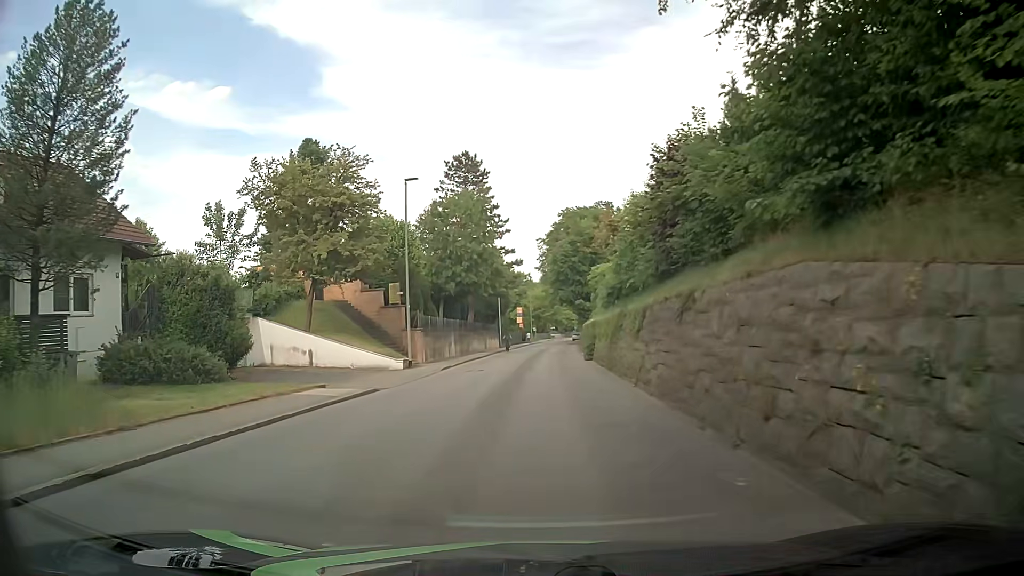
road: tertiary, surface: asphalt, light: Day
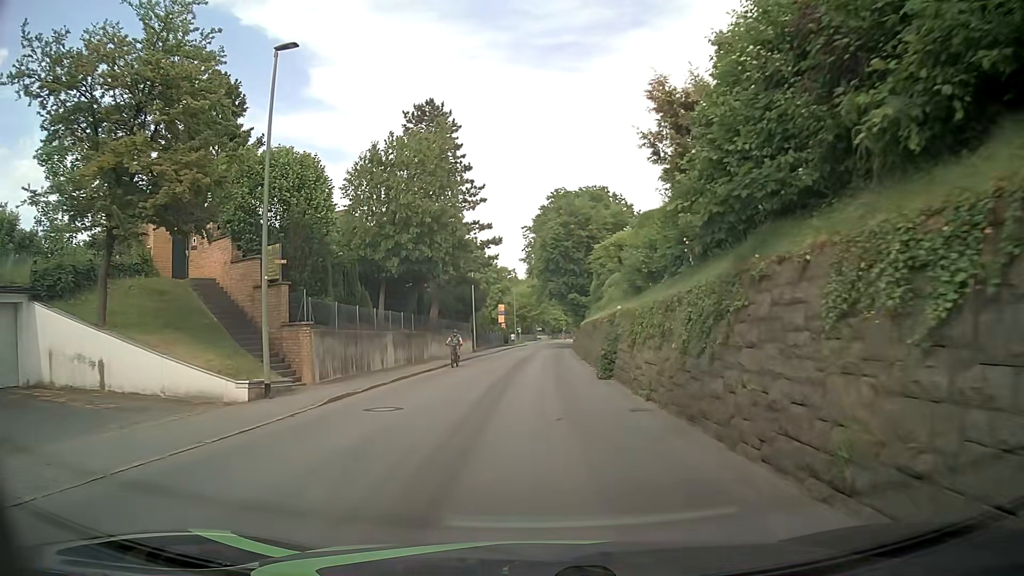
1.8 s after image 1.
(+0.6, +14.4) m; +3°
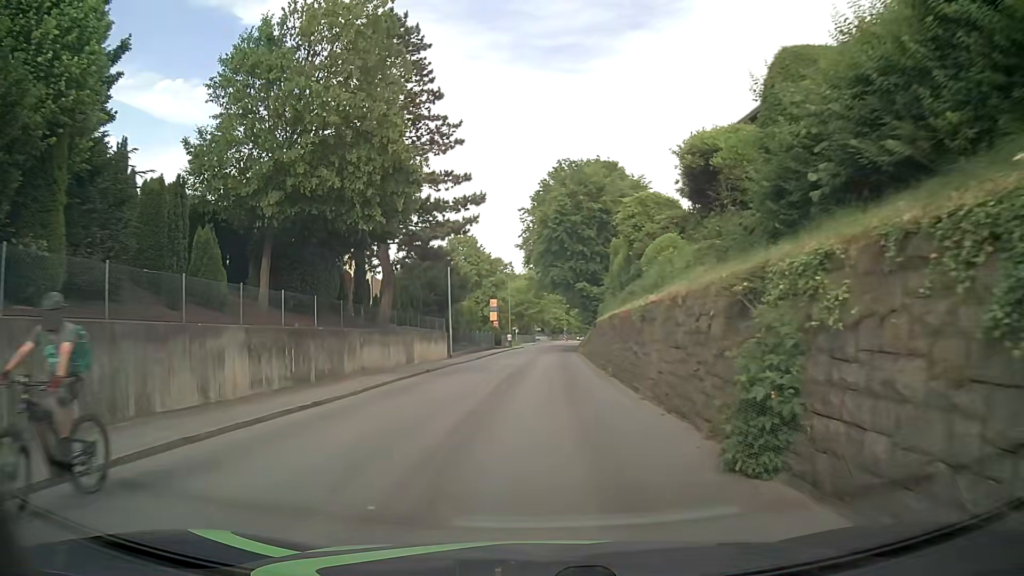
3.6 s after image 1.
(+0.1, +14.4) m; 0°
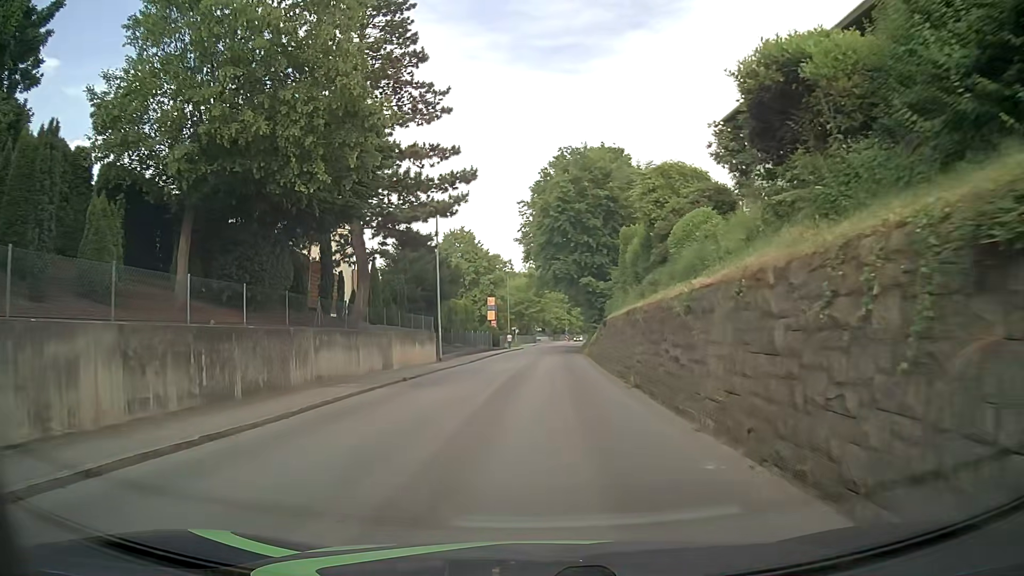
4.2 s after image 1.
(0.0, +4.8) m; -1°
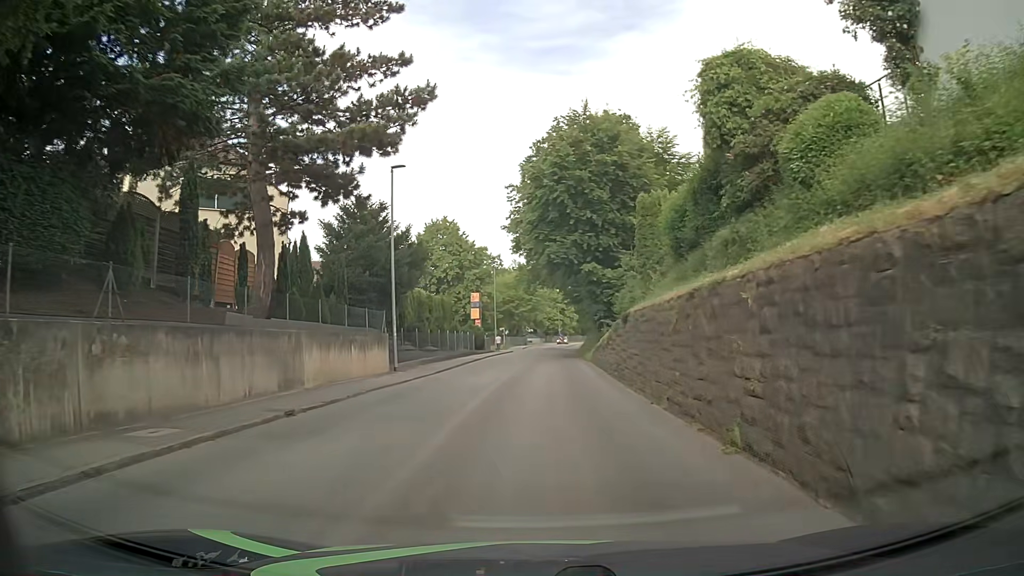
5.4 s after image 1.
(+0.2, +9.6) m; +1°
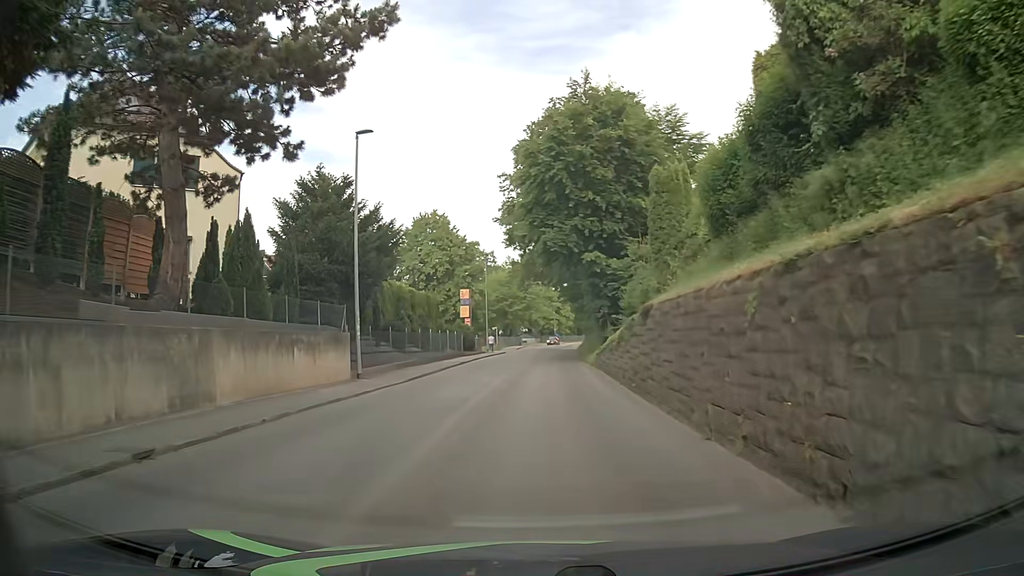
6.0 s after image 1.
(0.0, +4.8) m; +1°
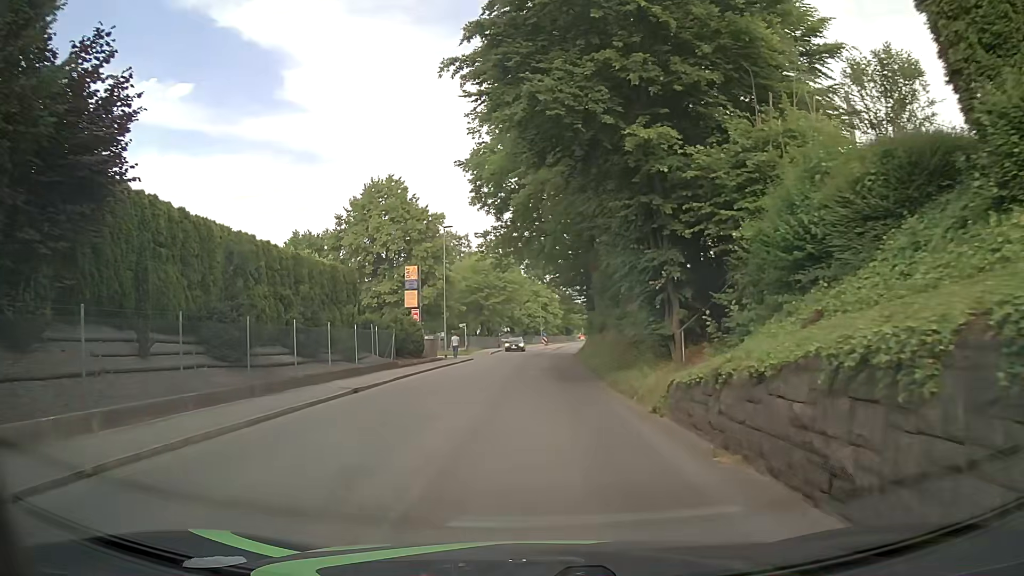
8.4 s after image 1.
(0.0, +19.1) m; +1°
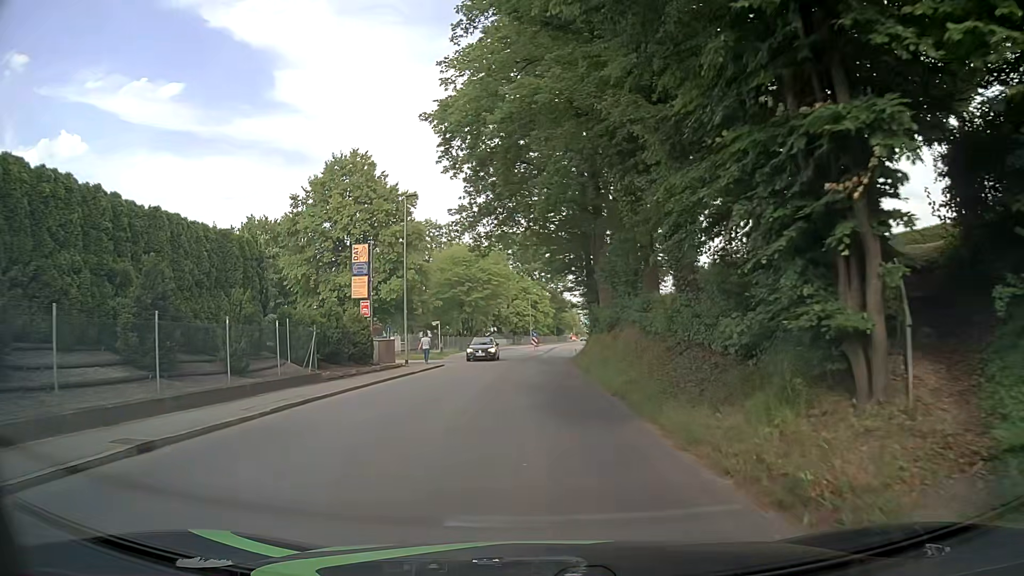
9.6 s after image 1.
(0.0, +9.5) m; +1°
(0, +10) (0, +20) (-1, +30) (-1, +40) (0, +50) (+1, +60) (+1, +70) (+1, +80) (+2, +90) (+2, +100) m
